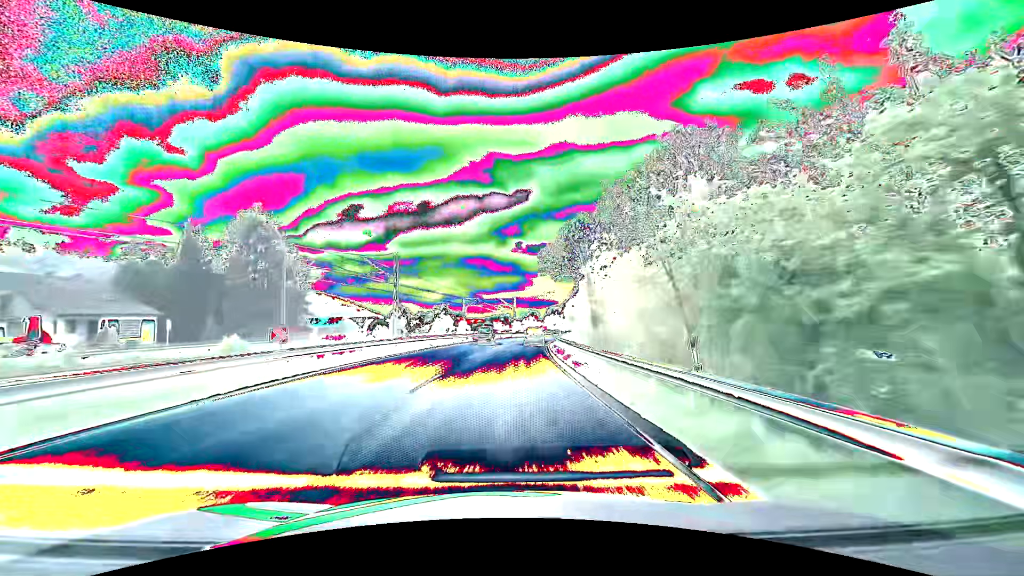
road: primary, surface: asphalt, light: Day
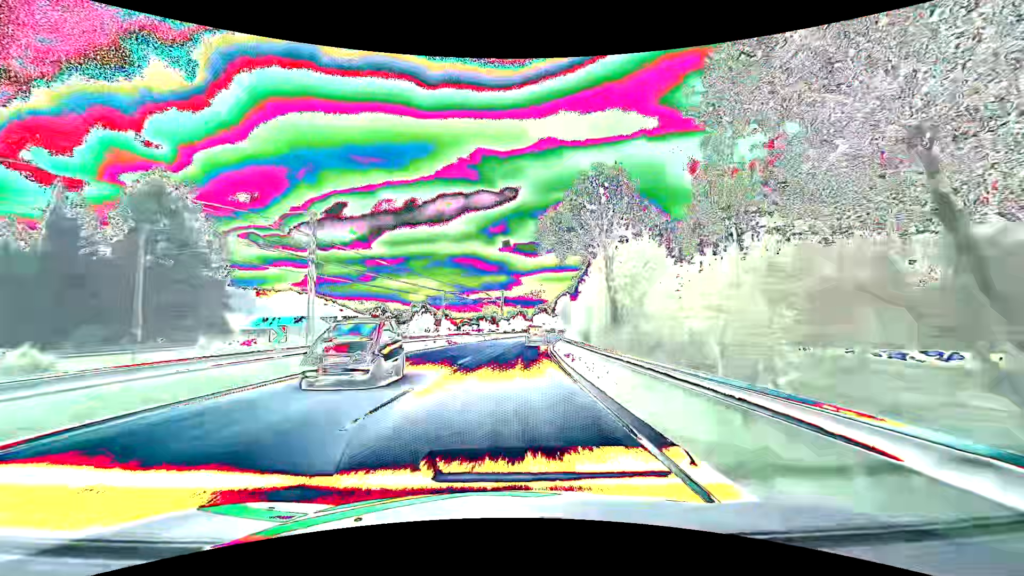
(+0.2, +15.9) m; +1°
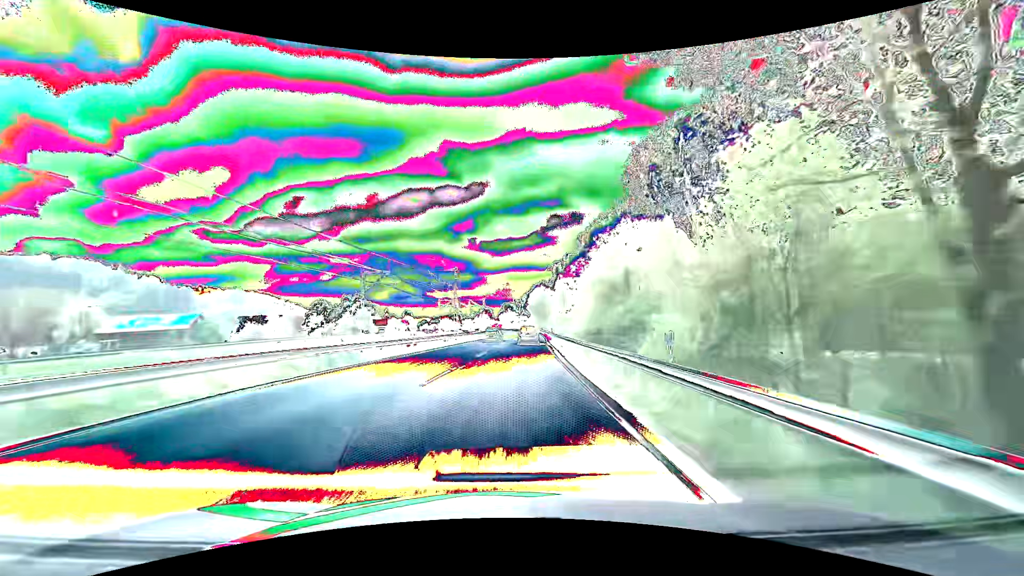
(+1.0, +31.6) m; +4°
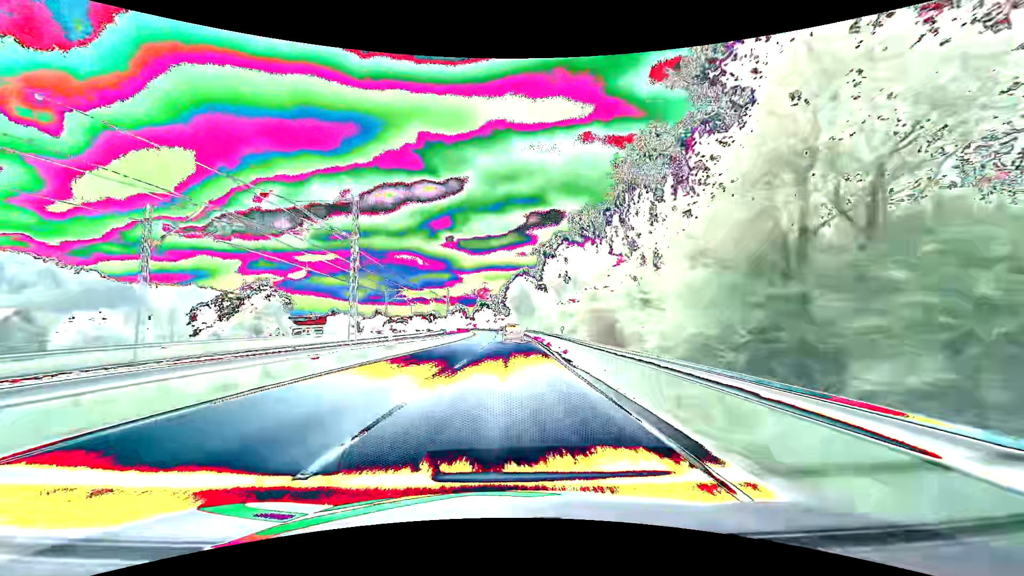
(+0.8, +31.3) m; +3°
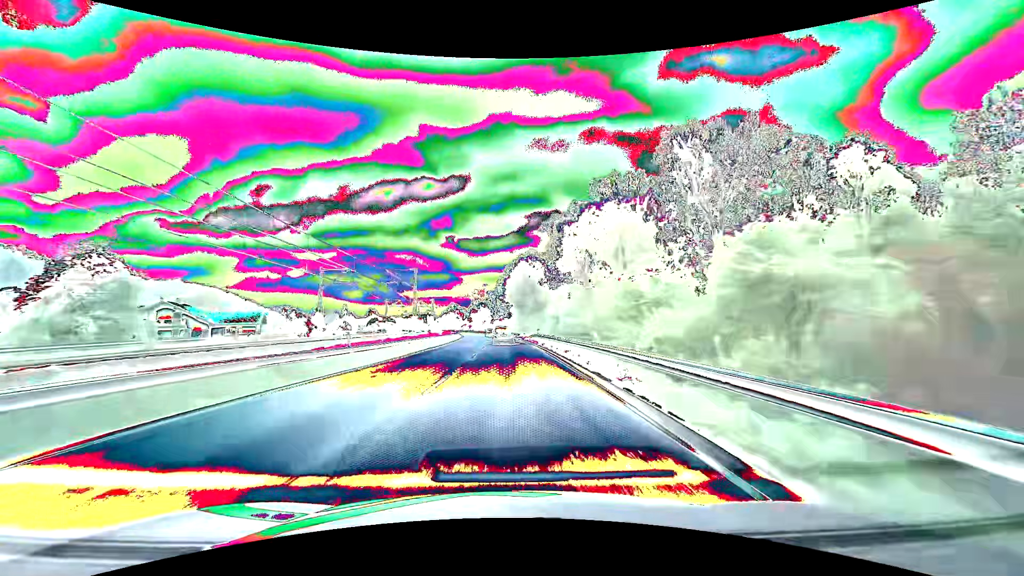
(+0.1, +31.1) m; 0°
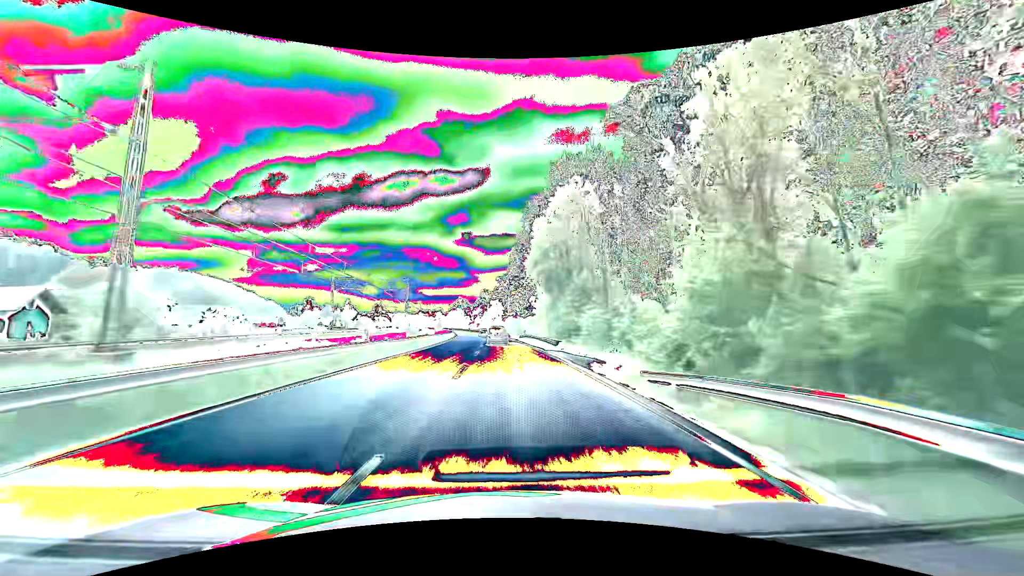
(-0.6, +46.0) m; -2°
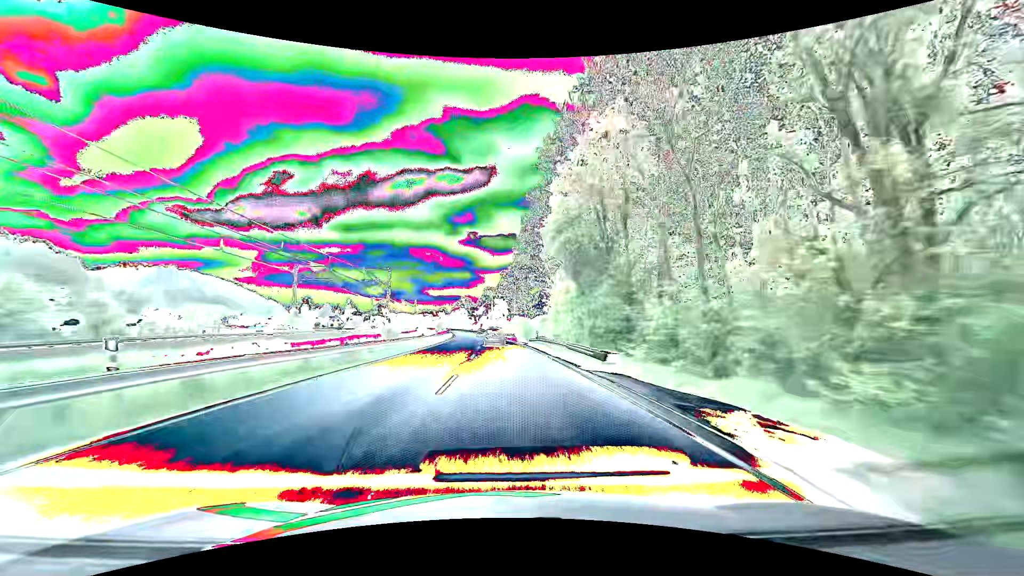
(-0.1, +15.2) m; 0°
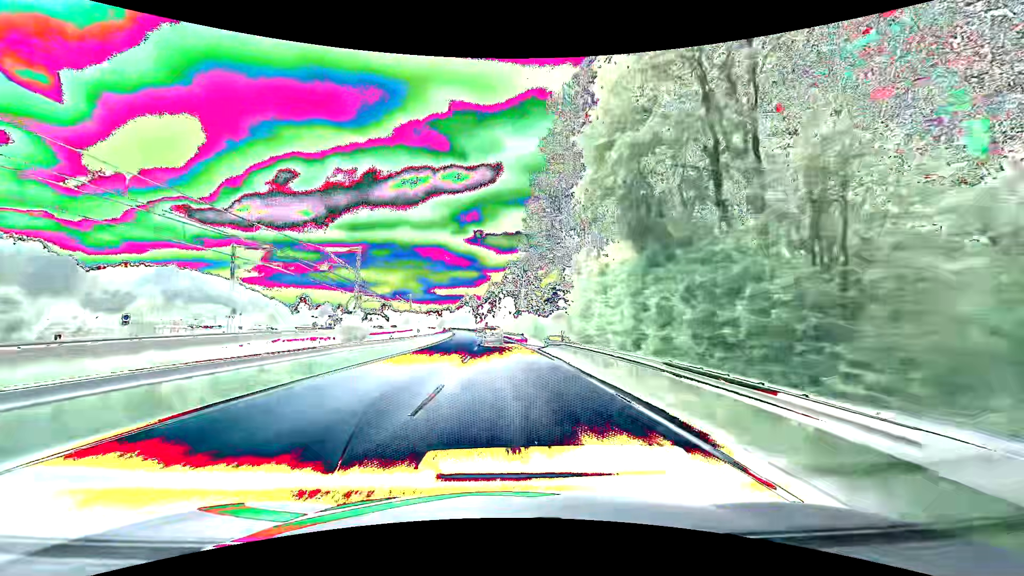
(-0.2, +15.1) m; -1°
(0, +10) (0, +20) (0, +30) (-1, +40) (-1, +50) (-2, +60) (-2, +70) (-3, +80) (-4, +90) (-5, +100) m
